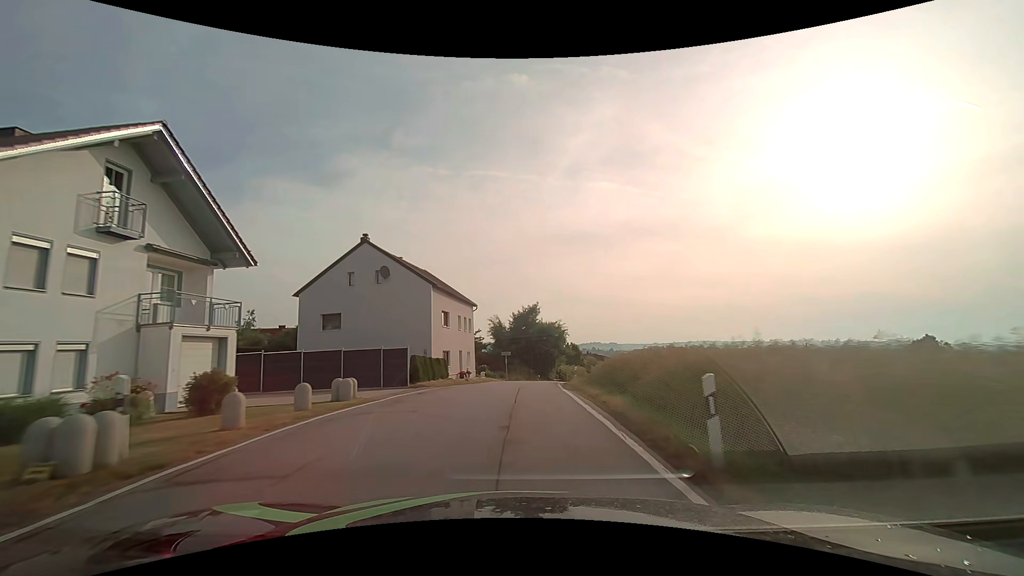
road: secondary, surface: asphalt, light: Day
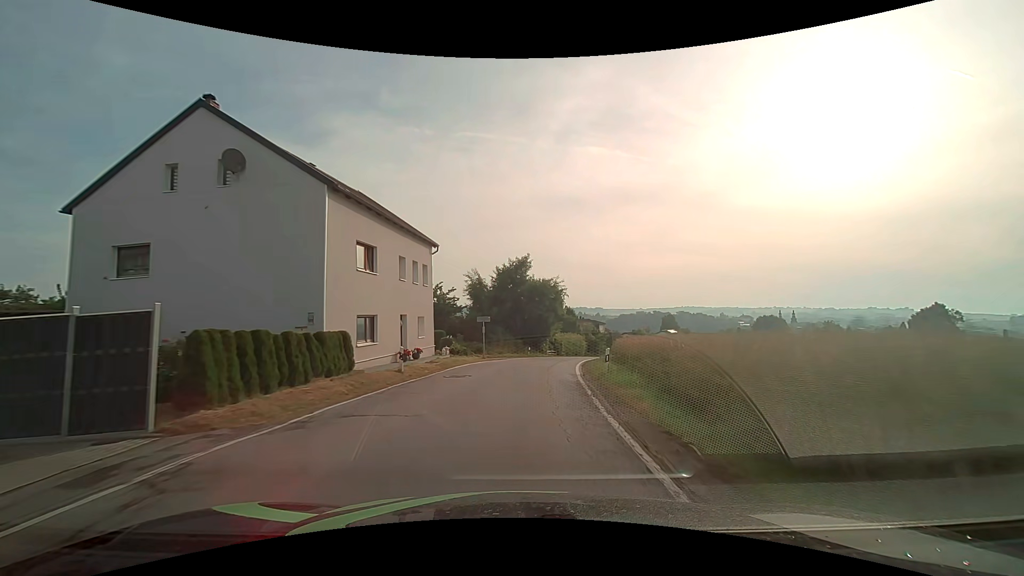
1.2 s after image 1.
(+0.2, +16.0) m; +1°
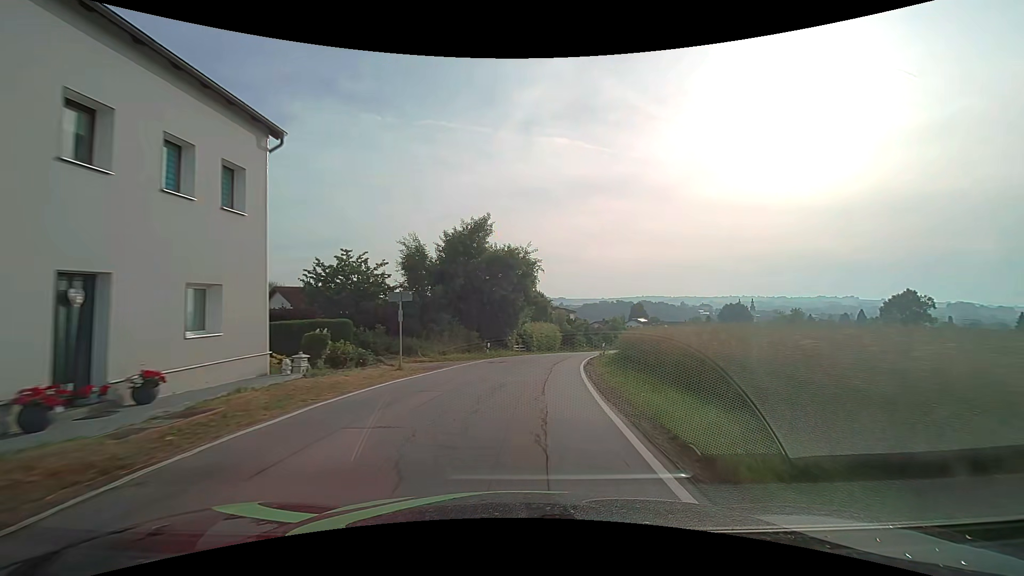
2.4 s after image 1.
(+0.5, +15.7) m; +4°
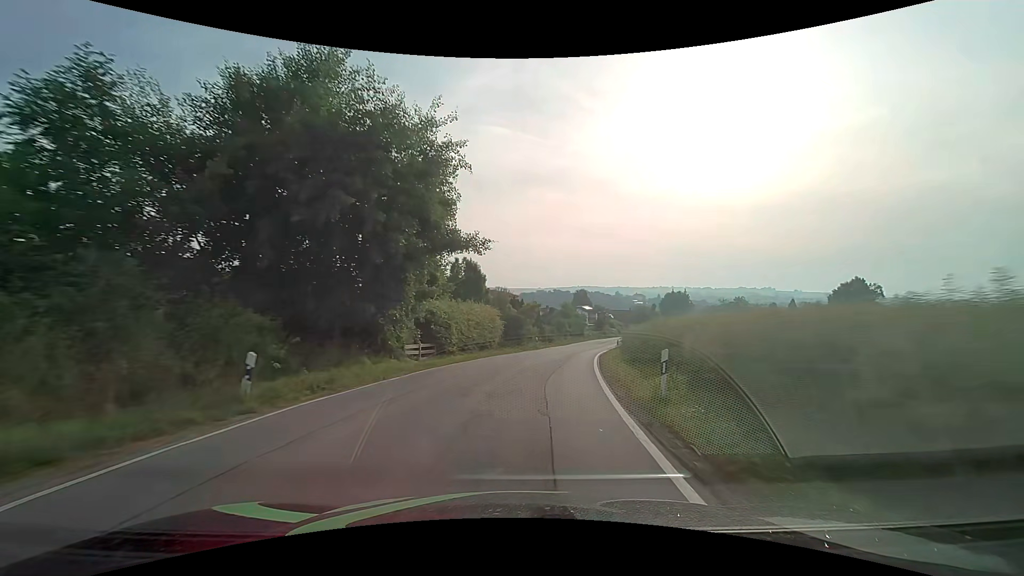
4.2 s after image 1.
(+1.6, +23.3) m; +8°
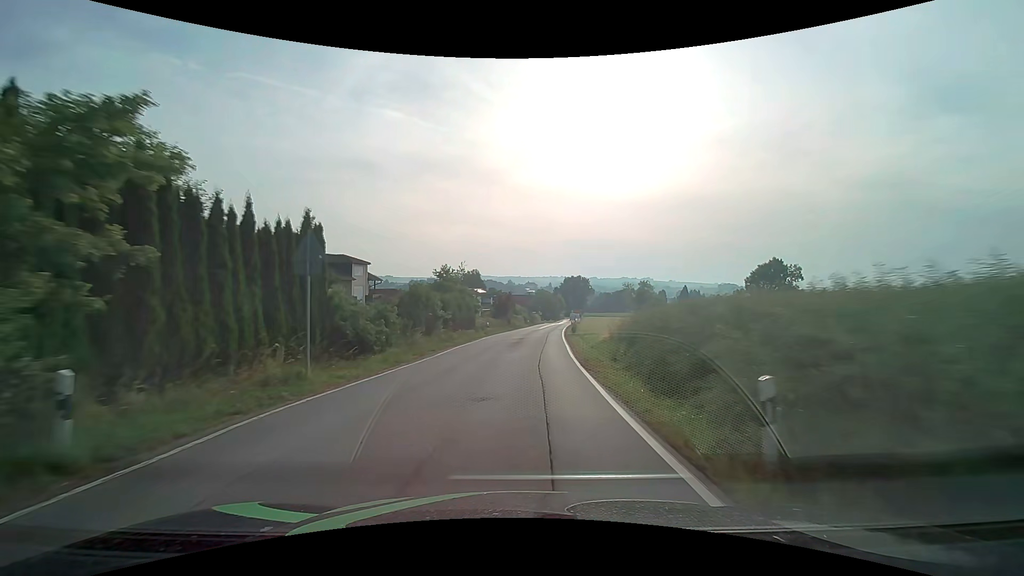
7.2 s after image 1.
(+4.8, +39.1) m; +13°
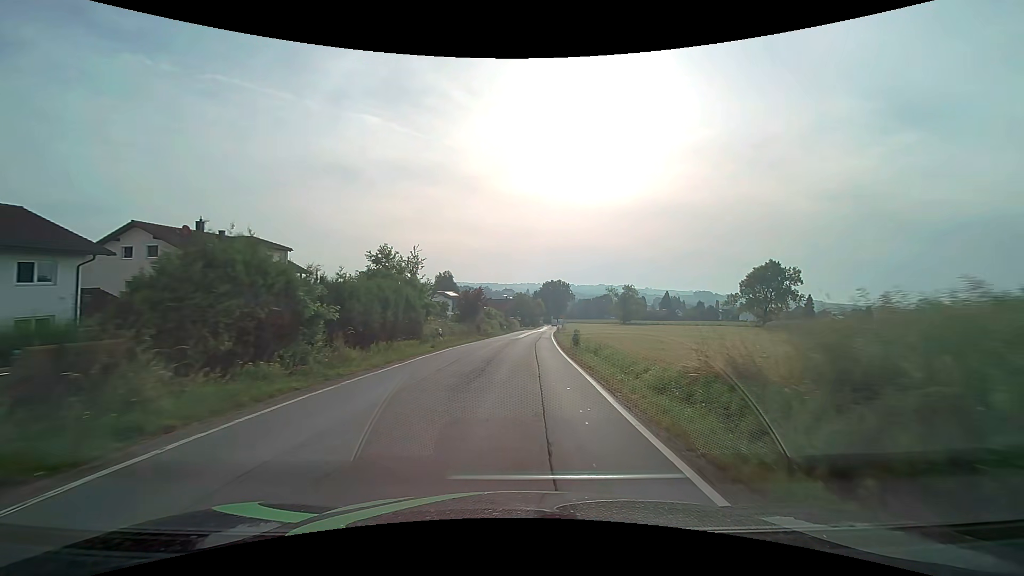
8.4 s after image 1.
(+0.3, +16.2) m; +2°
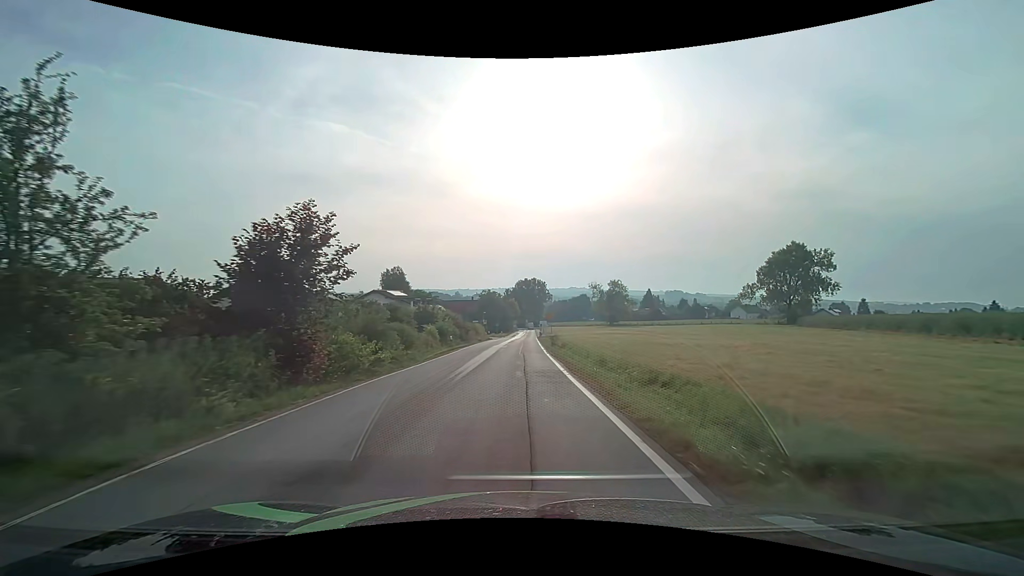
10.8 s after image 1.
(+1.0, +32.9) m; +3°
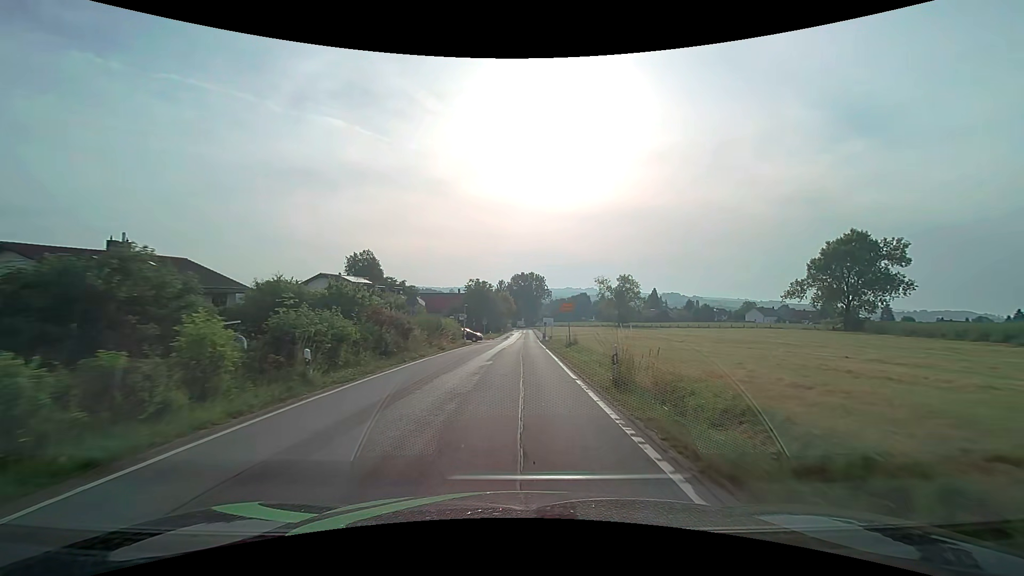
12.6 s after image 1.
(+0.1, +24.4) m; +1°
(0, +10) (0, +20) (0, +30) (+1, +40) (+1, +50) (+1, +60) (+1, +70) (+1, +80) (+2, +90) (+2, +100) m
